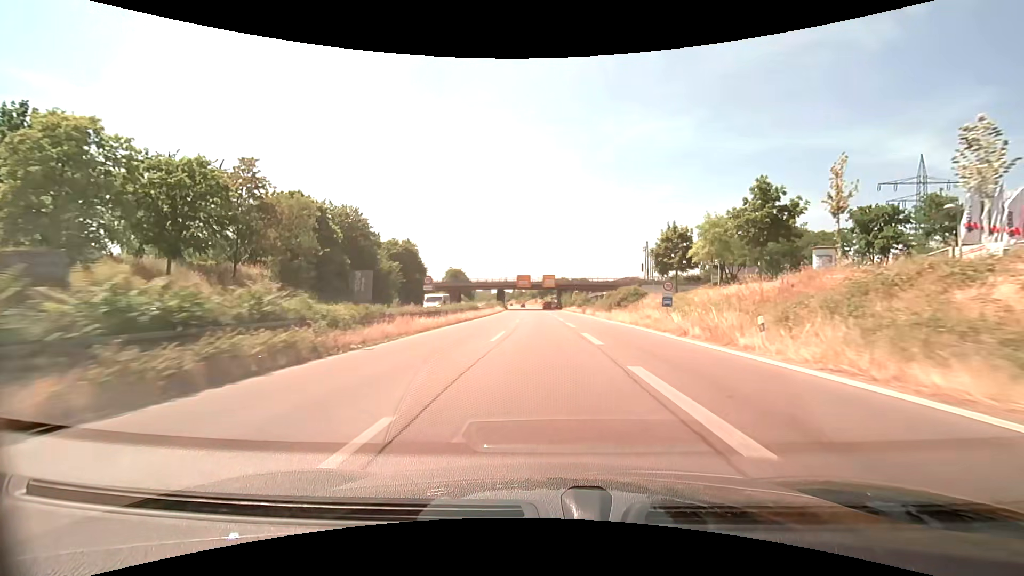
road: trunk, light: Day
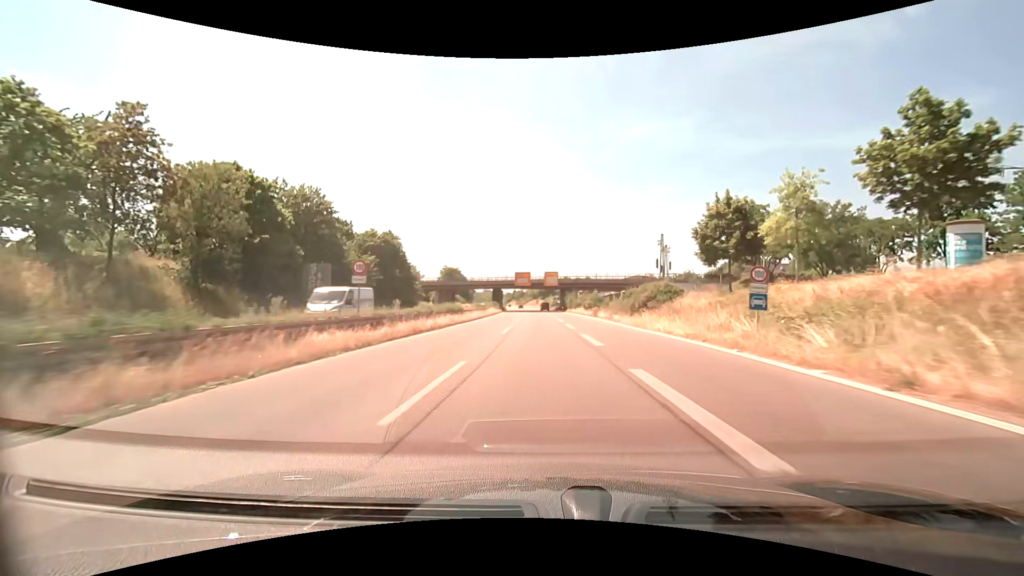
(0.0, +12.4) m; 0°
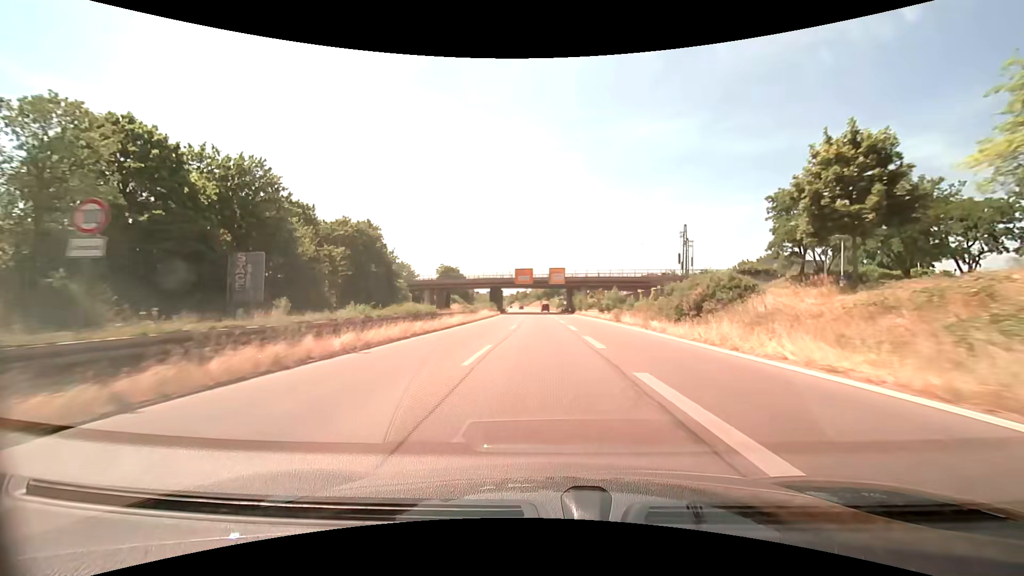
(-0.1, +12.4) m; -1°
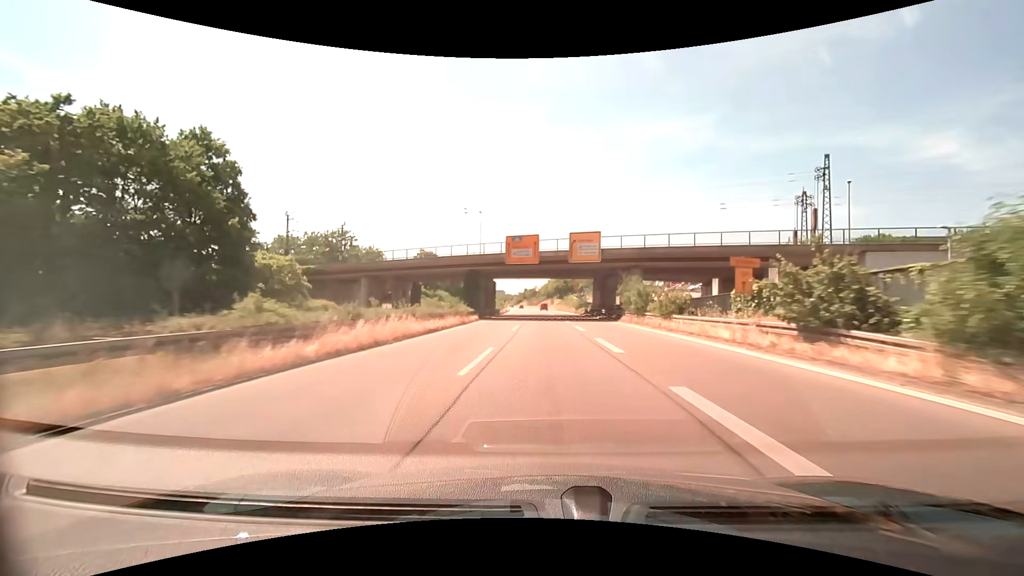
(-0.3, +37.8) m; -1°
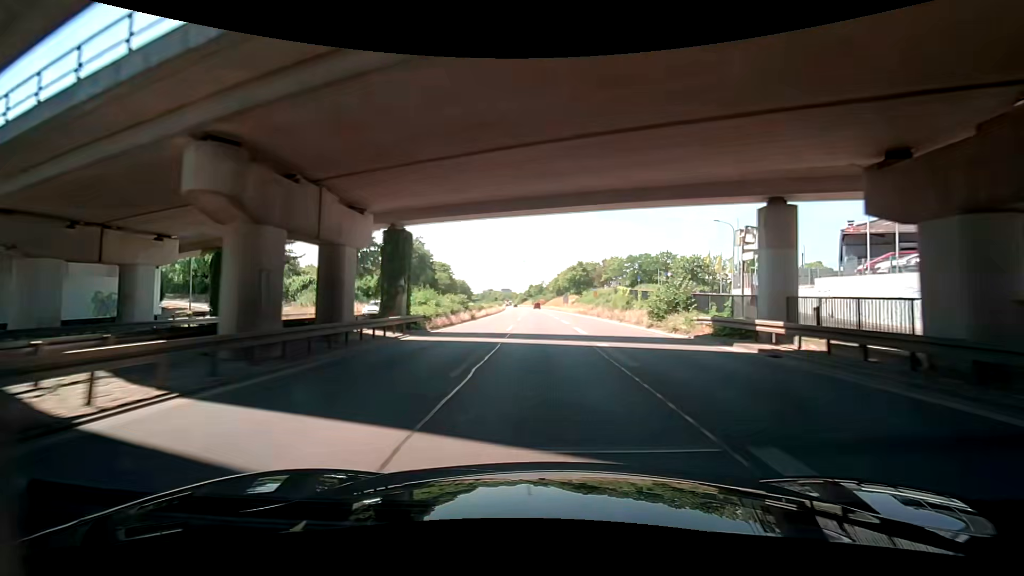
(-0.5, +51.5) m; -1°
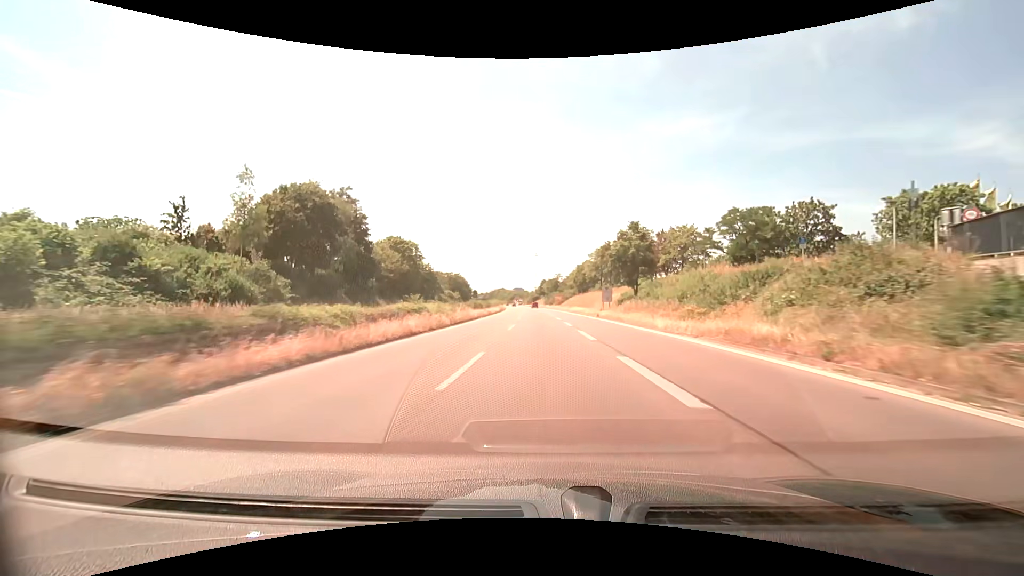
(-0.8, +52.3) m; -2°
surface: asphalt
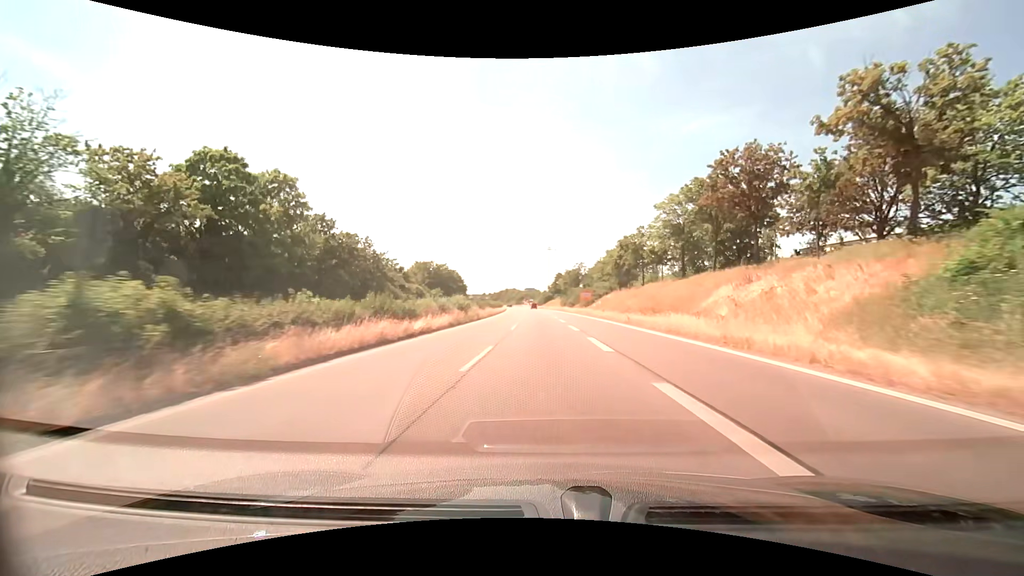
(-0.7, +52.1) m; -1°
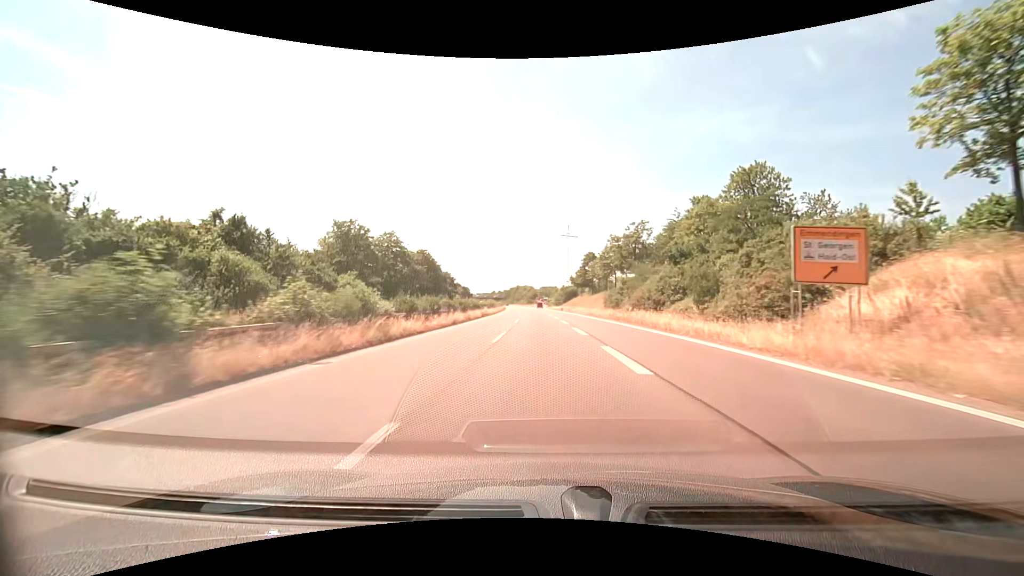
(-1.0, +65.3) m; -2°
(0, +10) (0, +20) (0, +30) (0, +40) (-1, +50) (-1, +60) (-1, +70) (-2, +80) (-2, +90) (-3, +100) m
